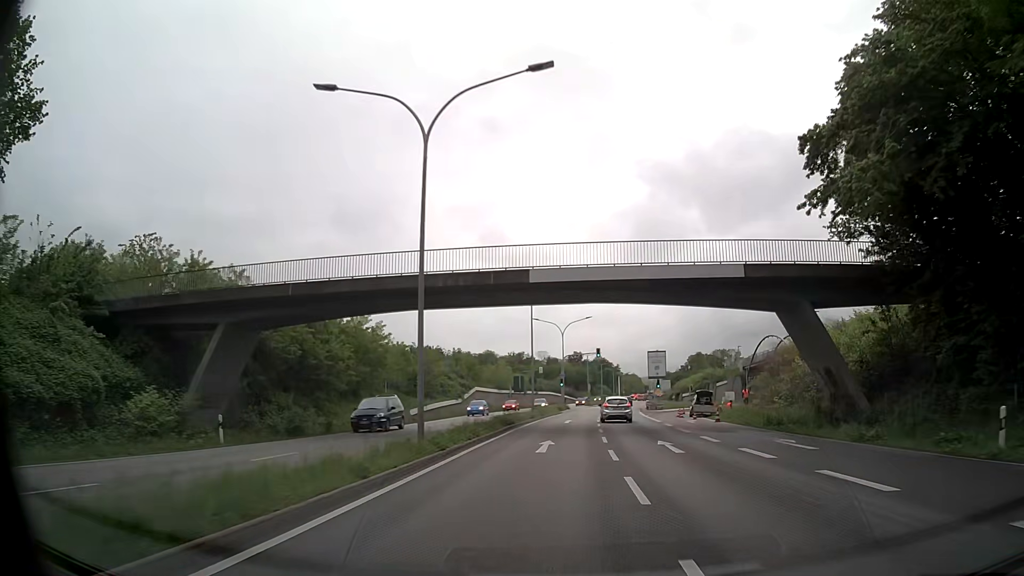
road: trunk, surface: asphalt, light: Day
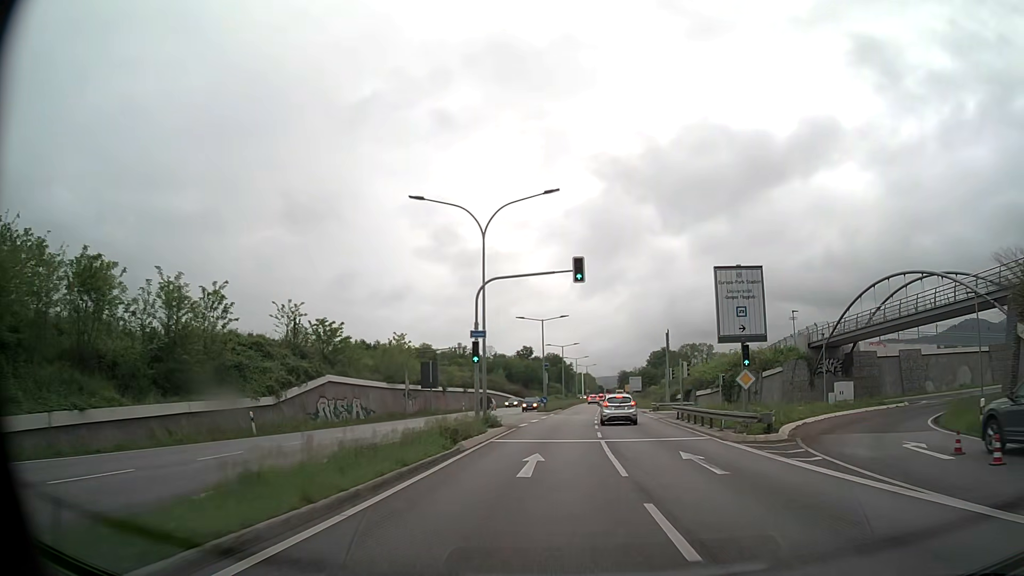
(+1.9, +45.1) m; +4°
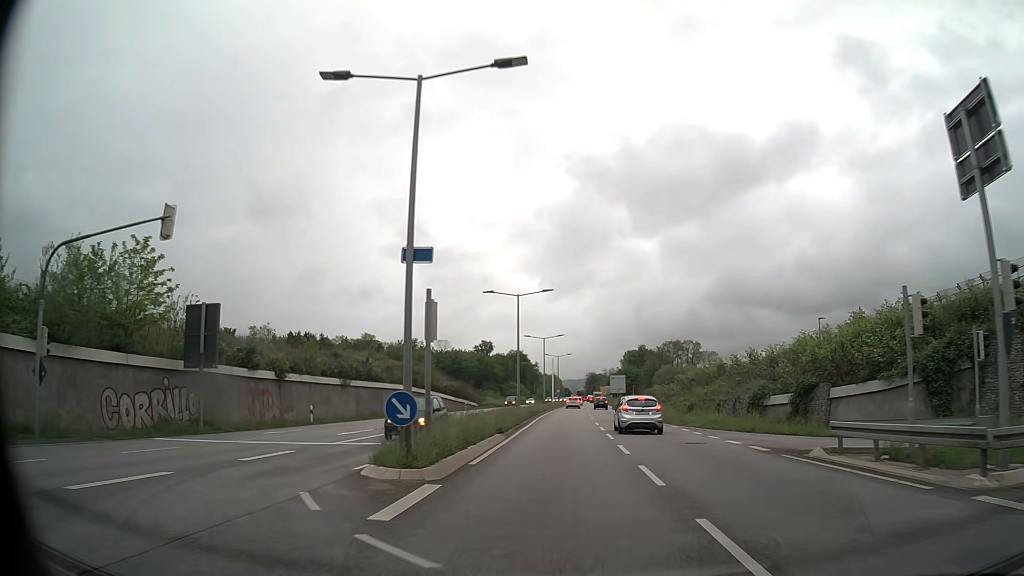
(+1.1, +42.6) m; +3°
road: primary
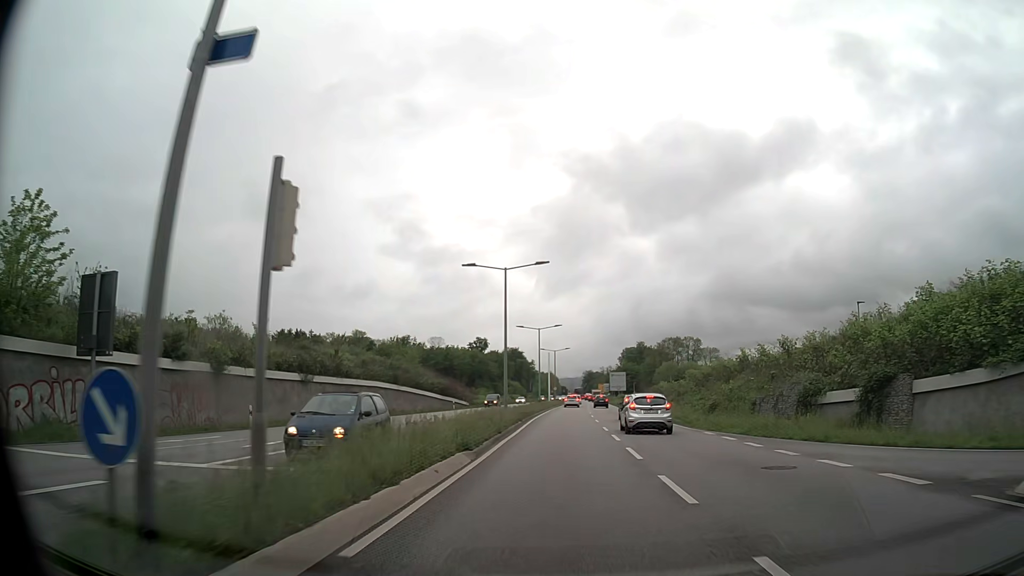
(0.0, +7.9) m; 0°
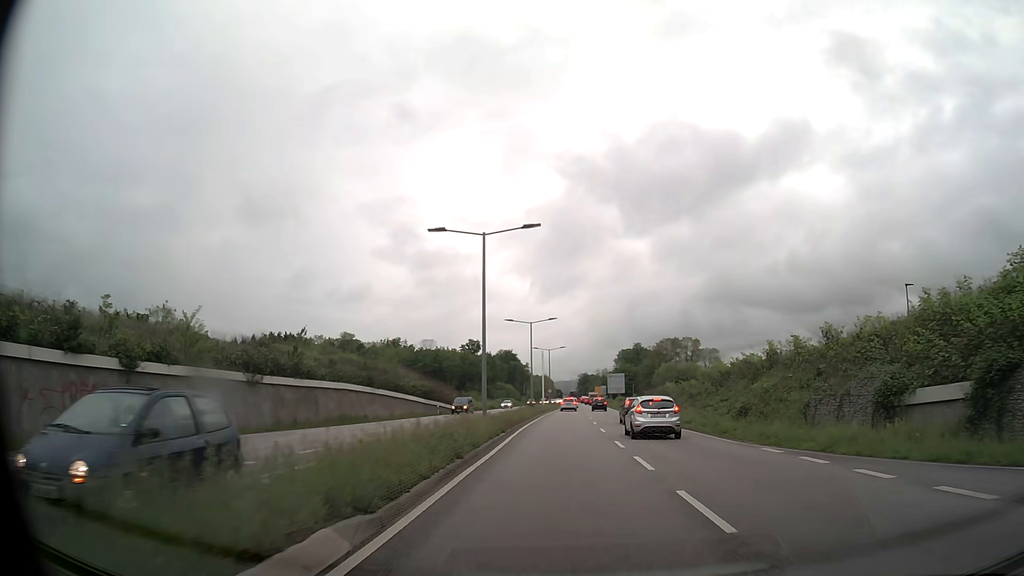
(0.0, +7.7) m; +1°
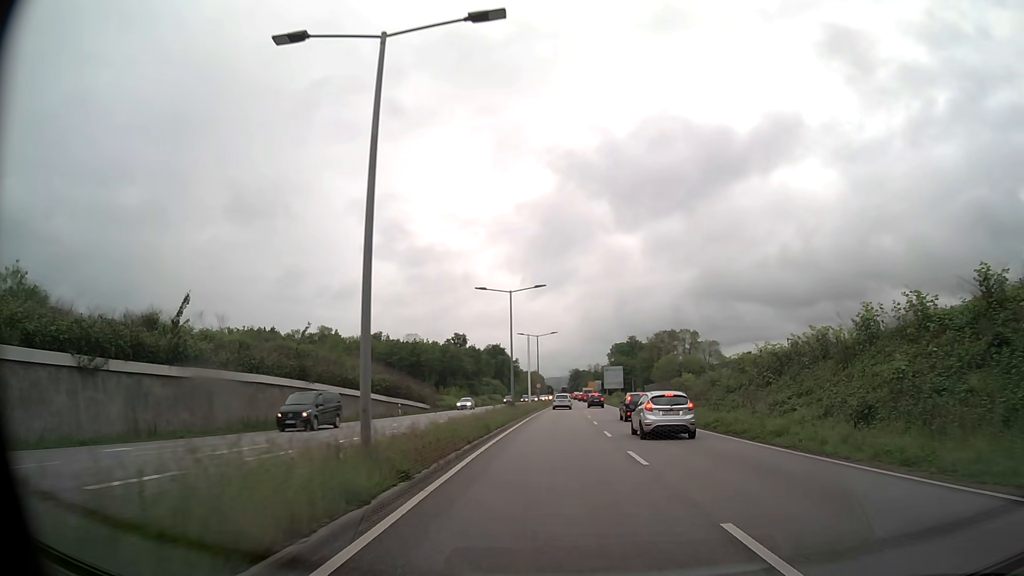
(0.0, +14.6) m; 0°
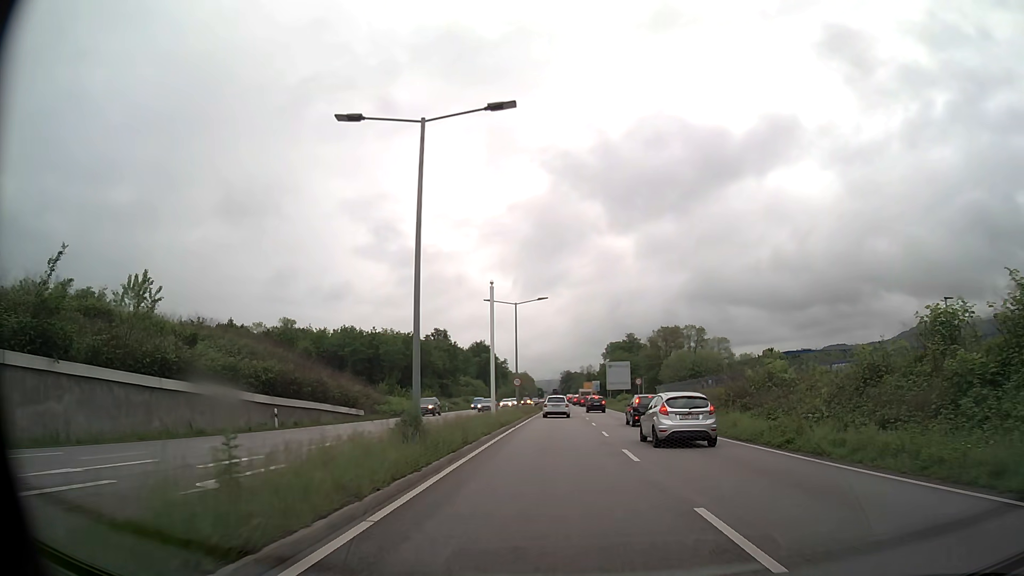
(+0.2, +25.9) m; +1°
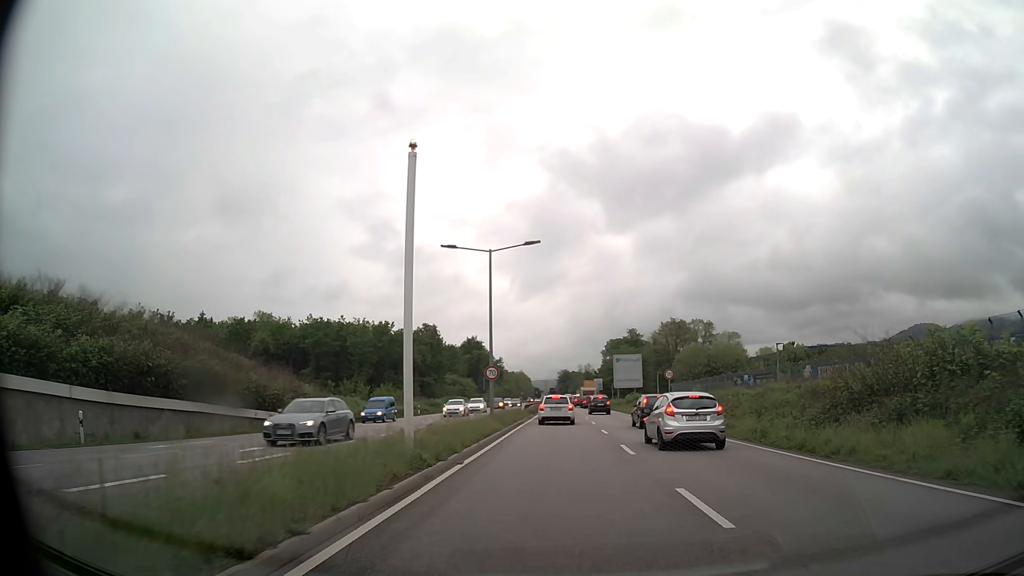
(+0.1, +16.1) m; 0°
